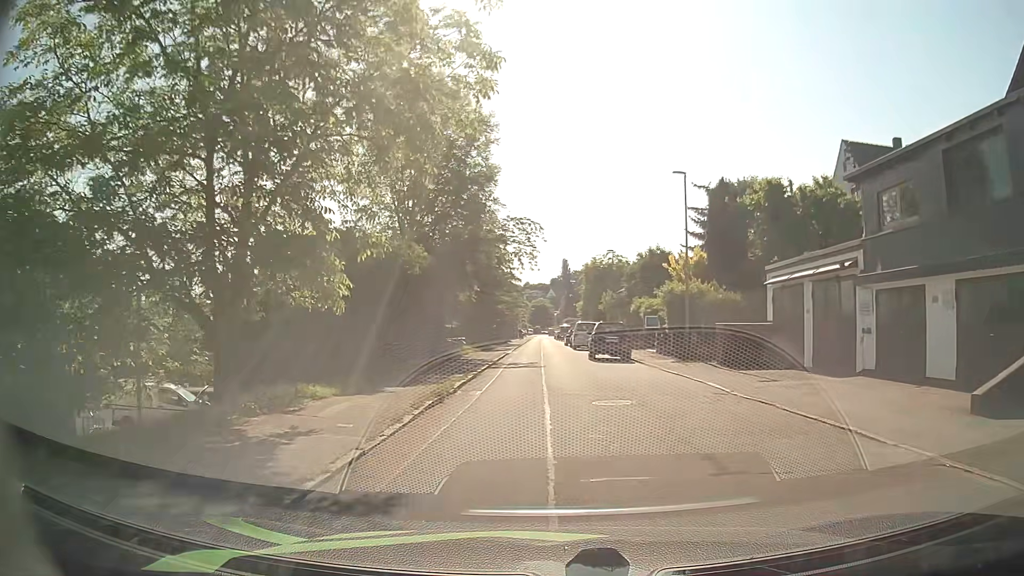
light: Day
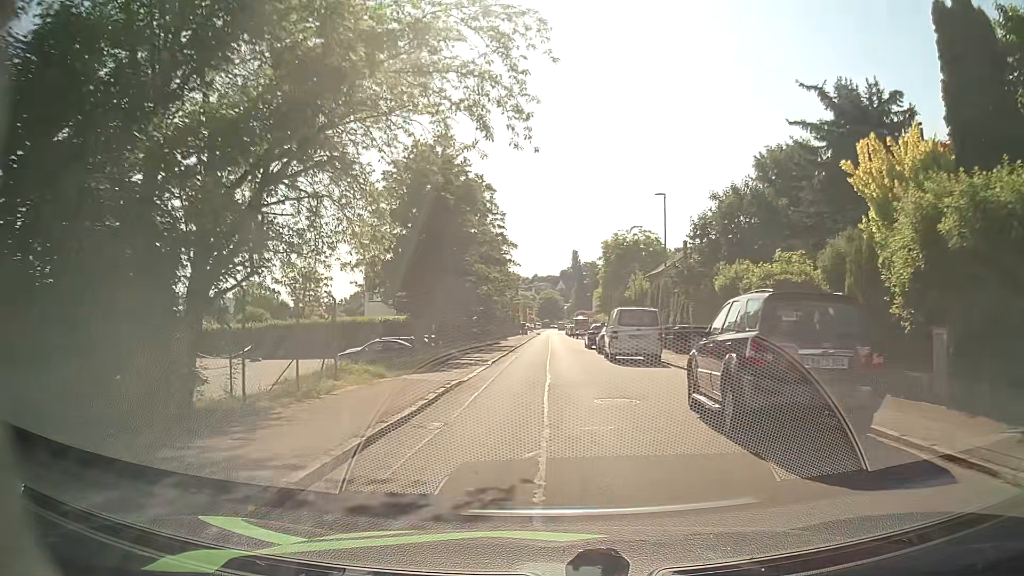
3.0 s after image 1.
(-0.2, +22.8) m; -1°
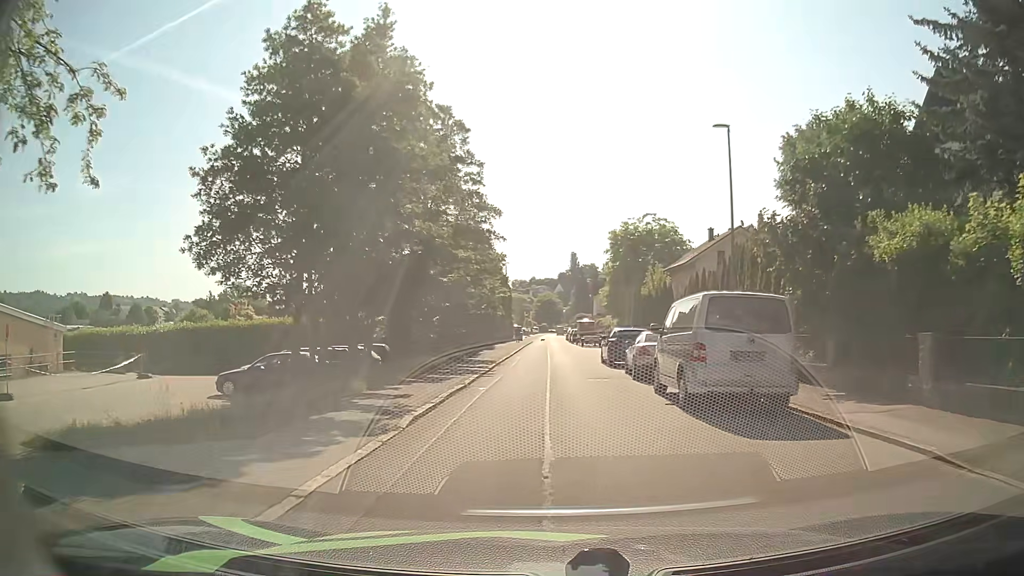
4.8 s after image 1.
(+0.1, +13.3) m; +2°
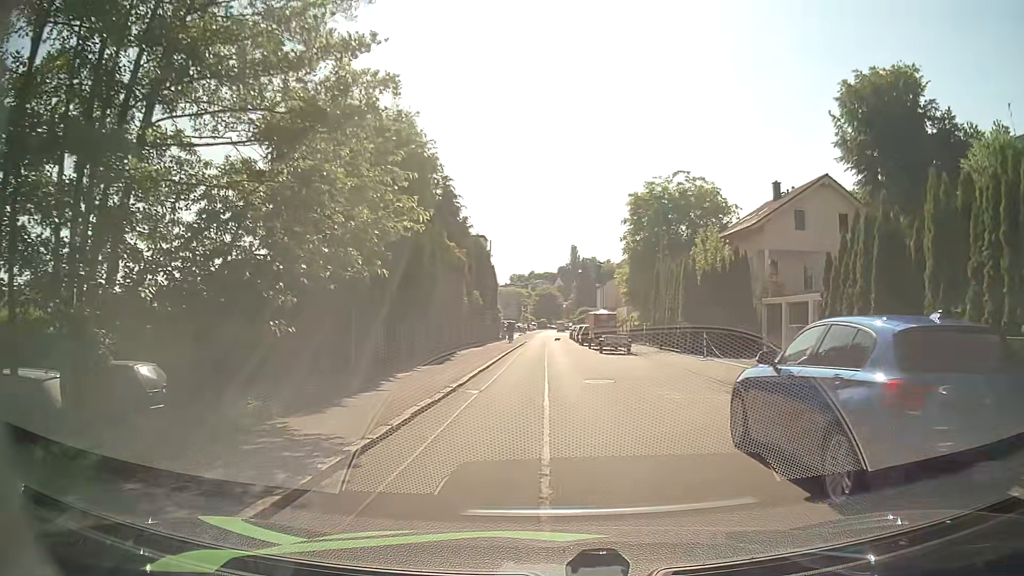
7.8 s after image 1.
(-0.5, +19.7) m; -1°
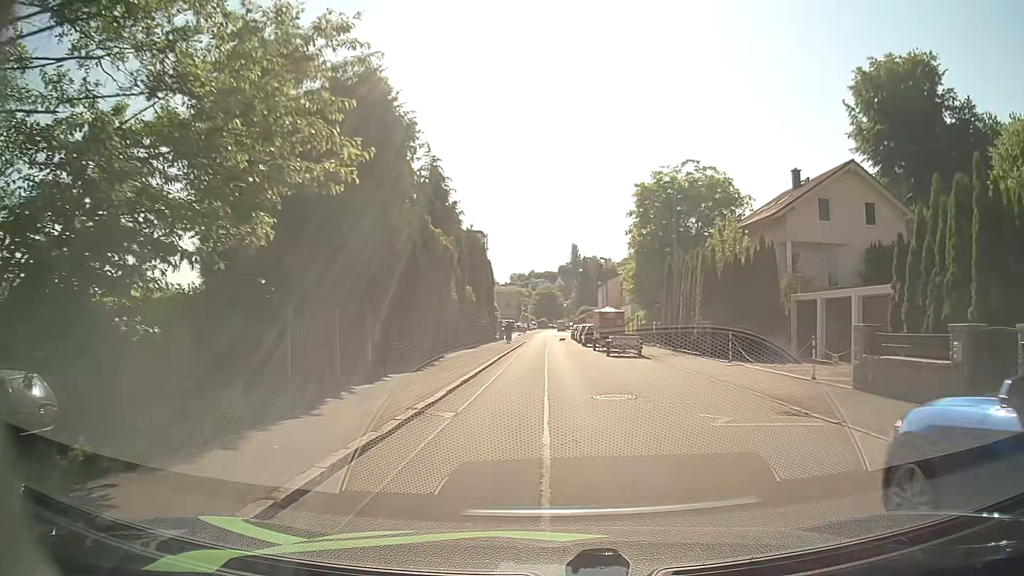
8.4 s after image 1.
(0.0, +3.8) m; -1°
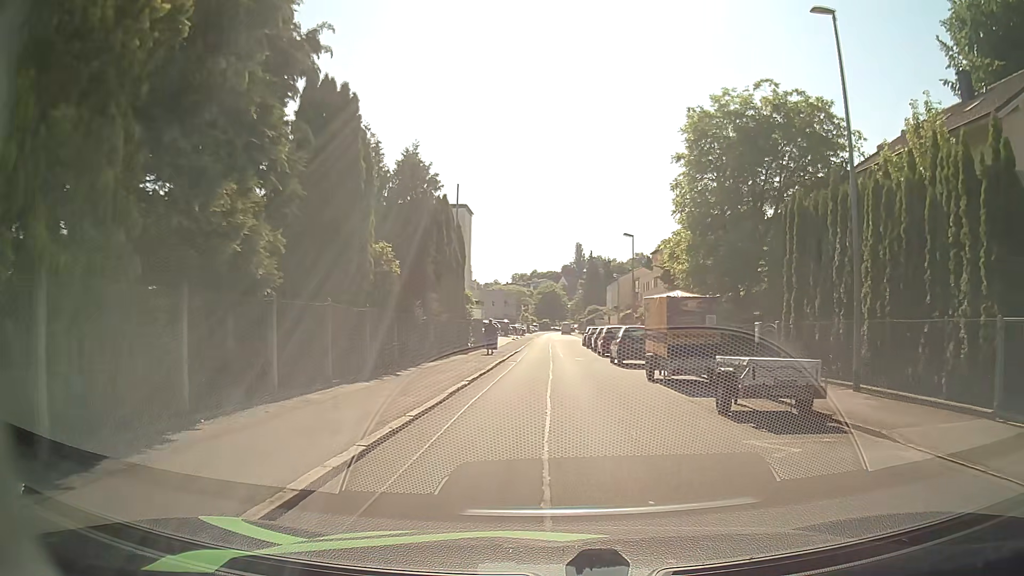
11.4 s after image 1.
(0.0, +19.5) m; 0°
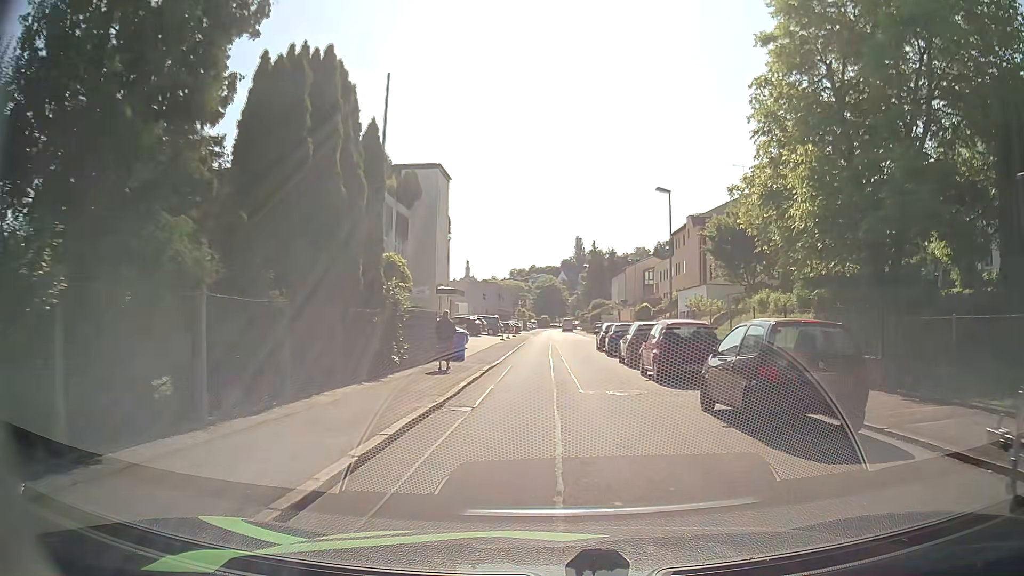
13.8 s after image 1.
(+0.1, +15.8) m; 0°
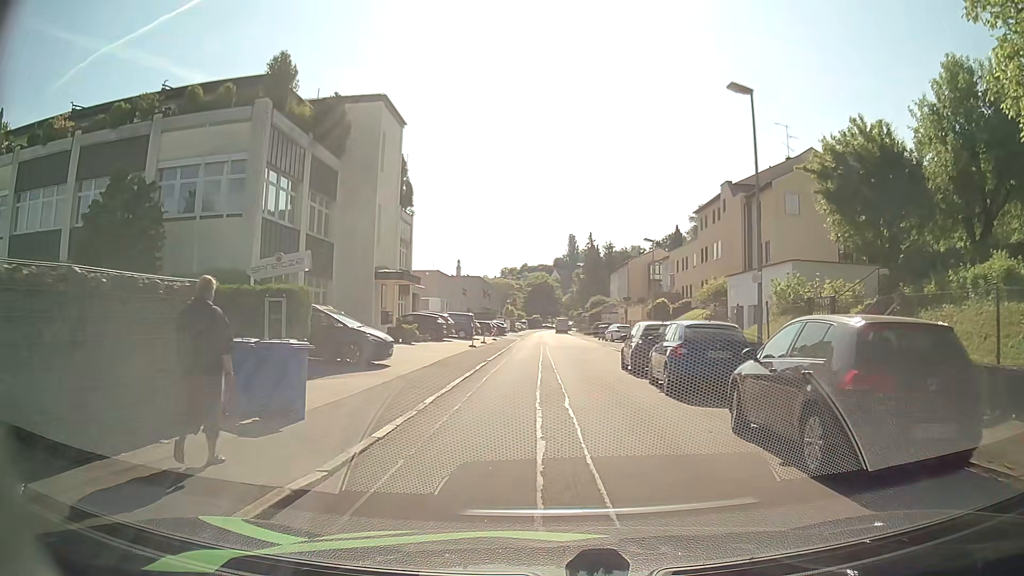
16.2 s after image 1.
(+0.2, +15.8) m; +1°
(0, +10) (0, +20) (0, +30) (0, +40) (+1, +50) (+2, +60) (+2, +70) (+1, +80) (0, +90) (-1, +100) m
